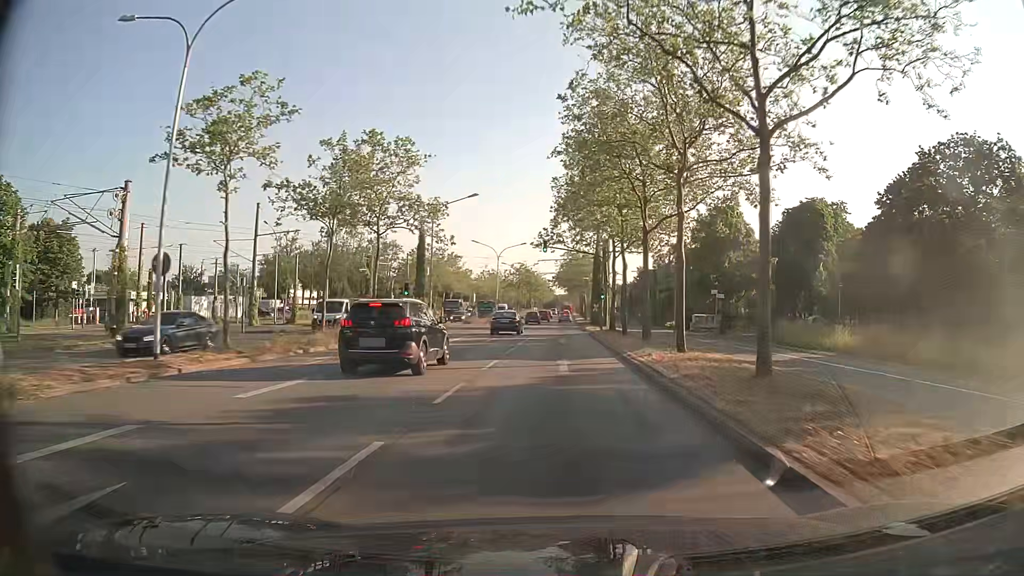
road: primary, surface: asphalt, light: Day
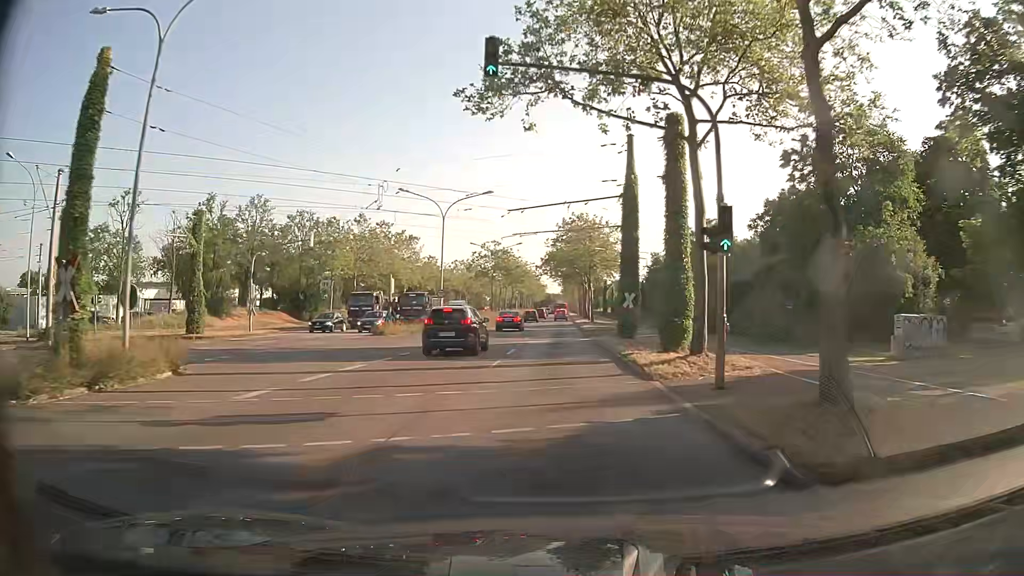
(+0.1, +35.5) m; +1°
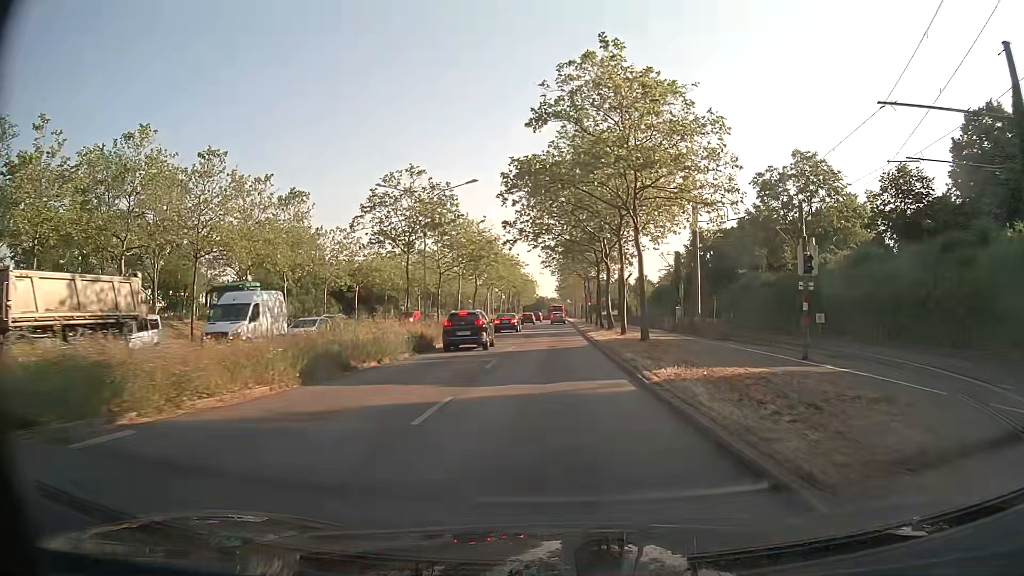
(+0.1, +43.0) m; 0°
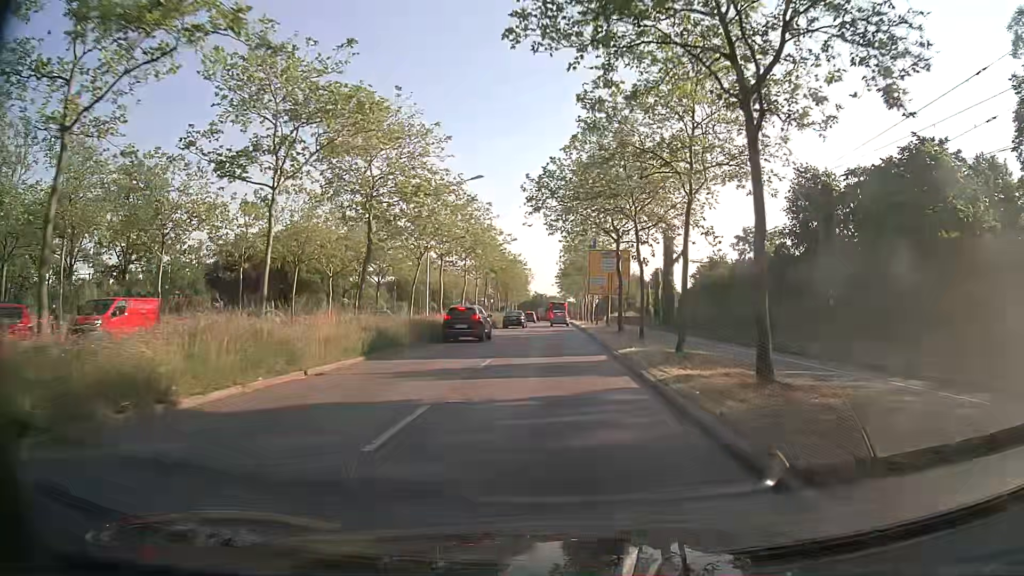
(0.0, +38.1) m; +1°
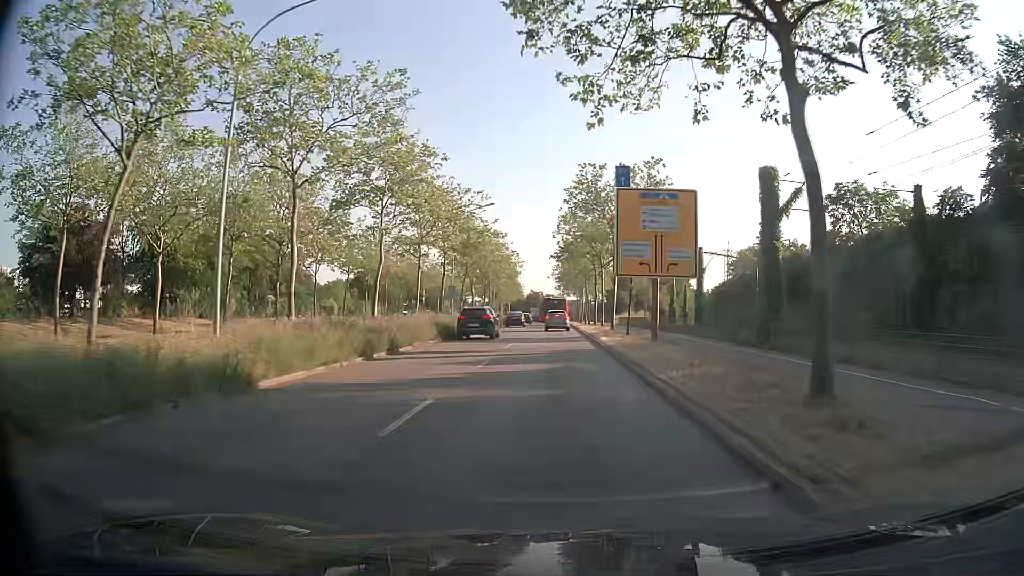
(-0.2, +26.5) m; 0°
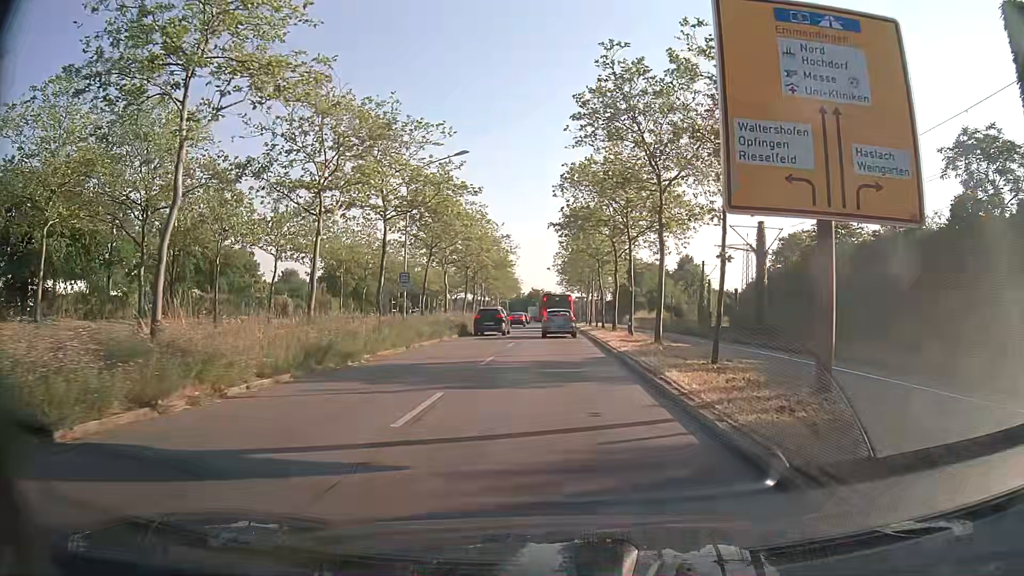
(0.0, +17.2) m; 0°
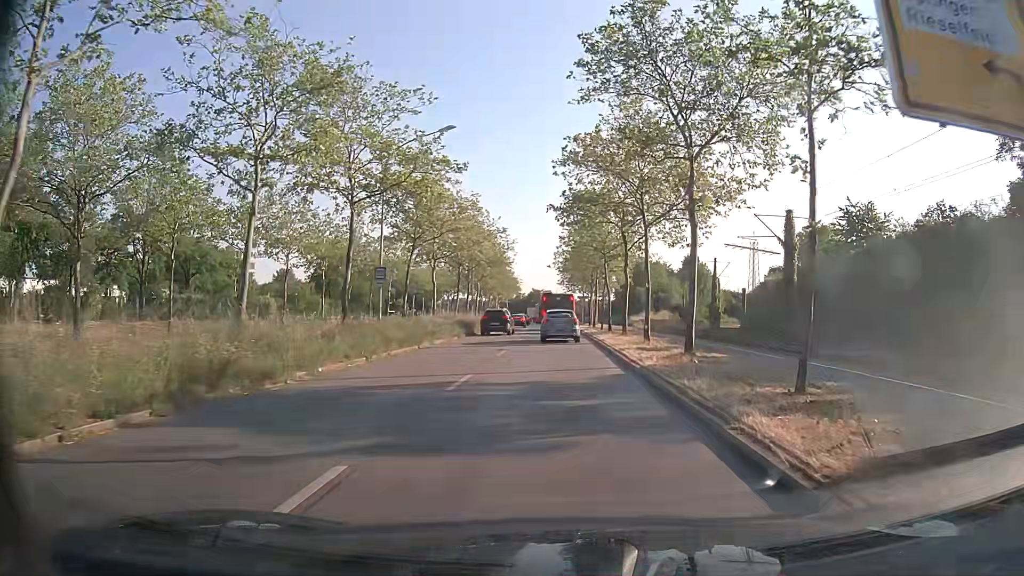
(0.0, +5.2) m; 0°
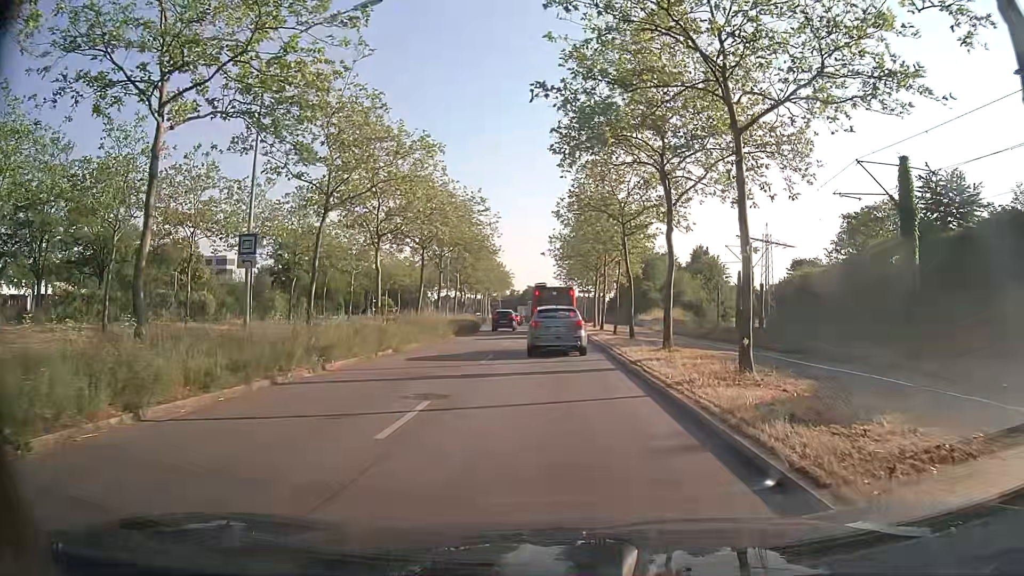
(0.0, +13.4) m; 0°
(0, +10) (0, +20) (0, +30) (0, +40) (0, +50) (0, +60) (-1, +70) (-1, +80) (-1, +90) (-1, +100) m
